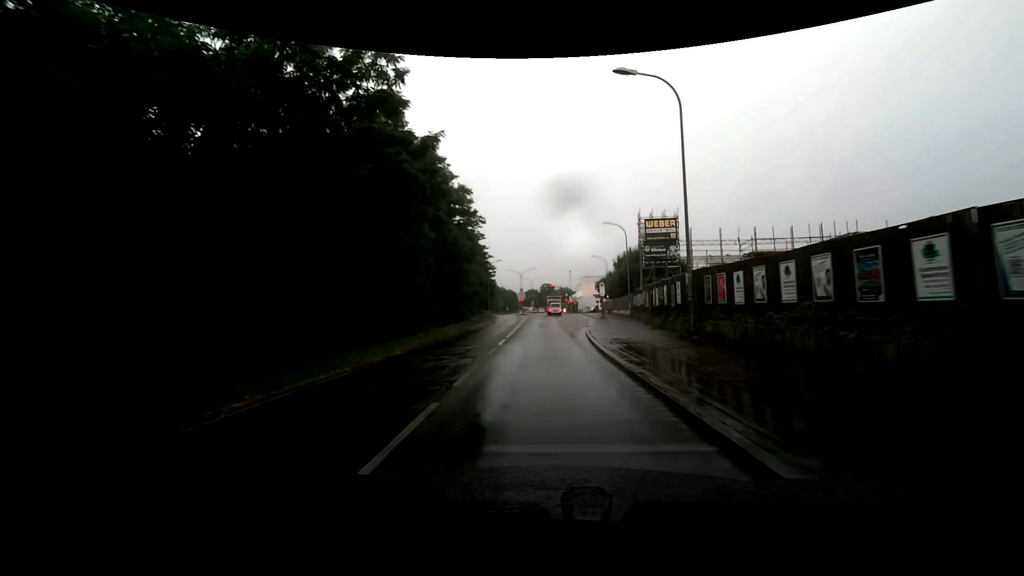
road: secondary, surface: asphalt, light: Day
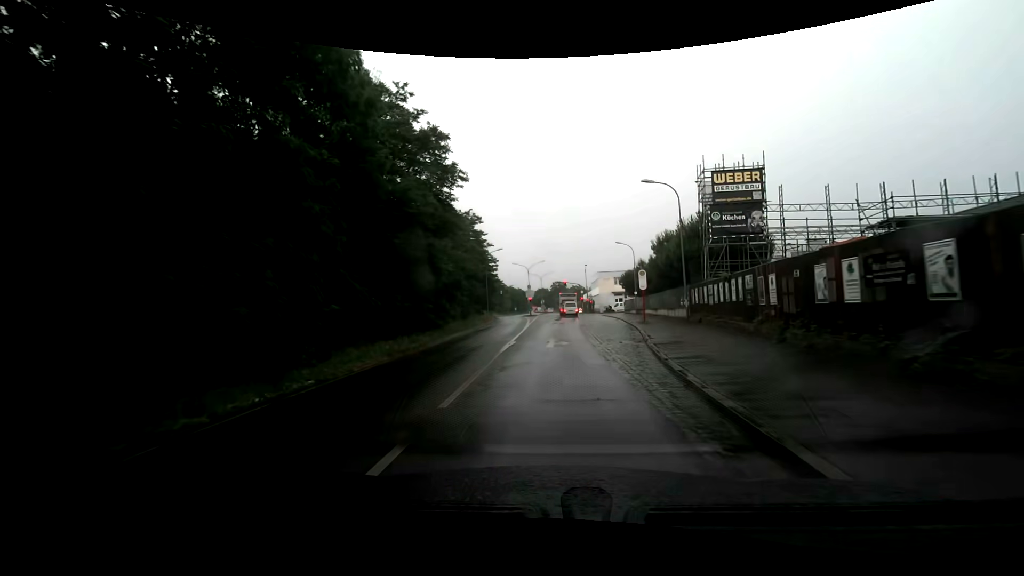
(-0.6, +15.5) m; -3°
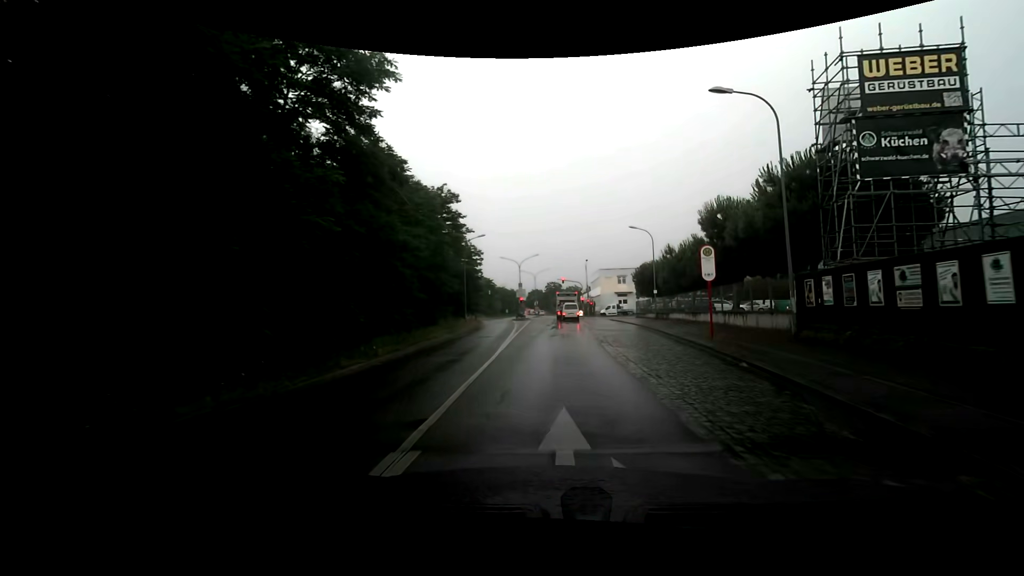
(0.0, +14.1) m; +1°
(0, +10) (0, +20) (+1, +30) (+1, +40) (+2, +50) (+2, +60) (+2, +70) (+2, +80) (+2, +90) (+2, +100) m
